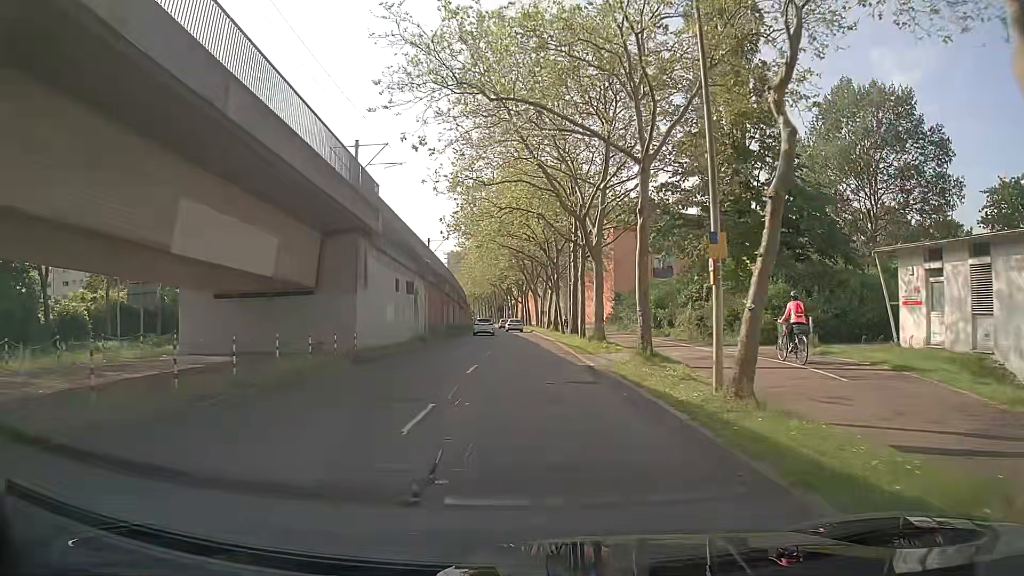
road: tertiary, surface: asphalt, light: Day
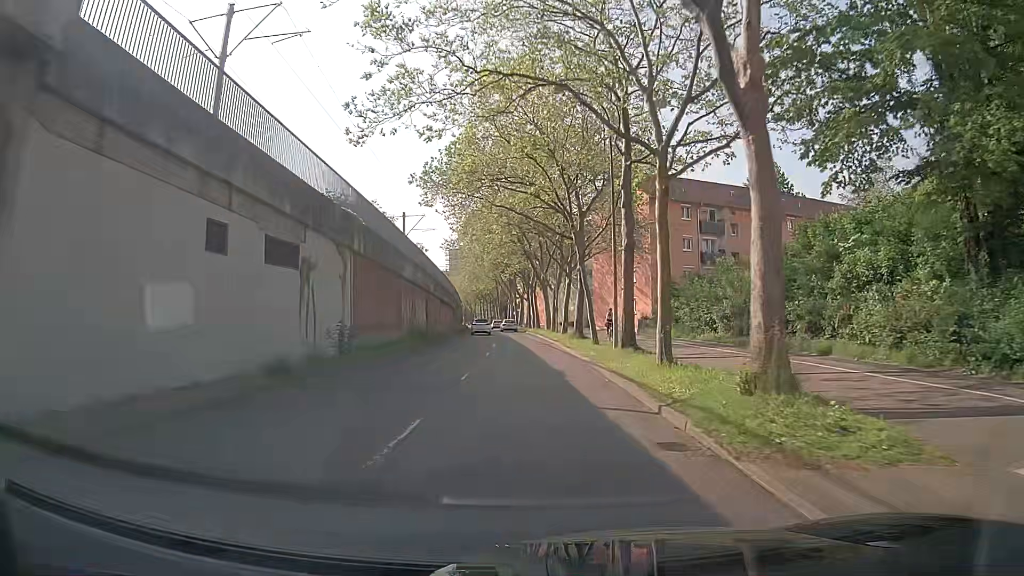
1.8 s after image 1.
(-0.2, +19.9) m; -1°
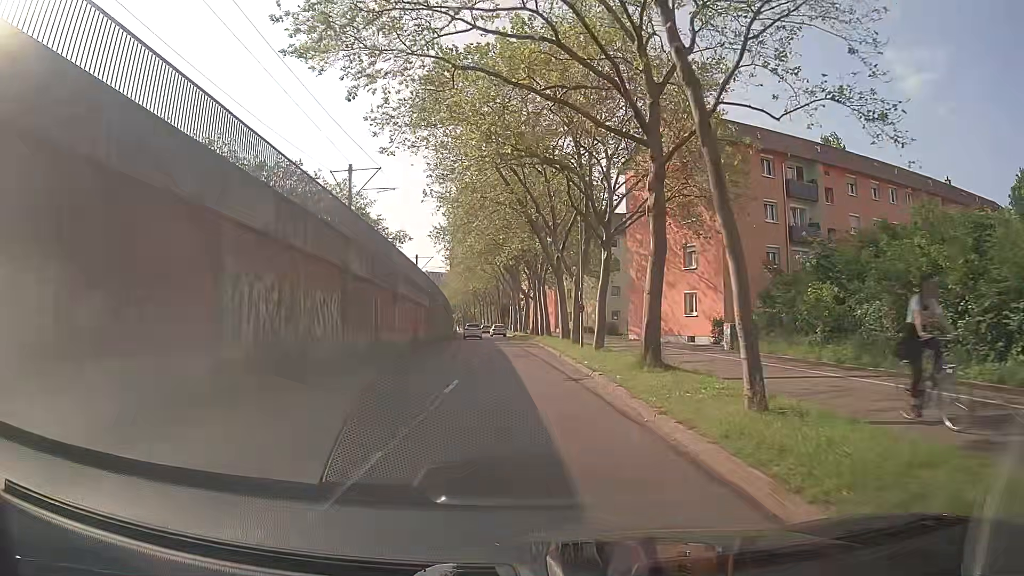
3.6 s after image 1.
(-0.1, +20.2) m; -2°
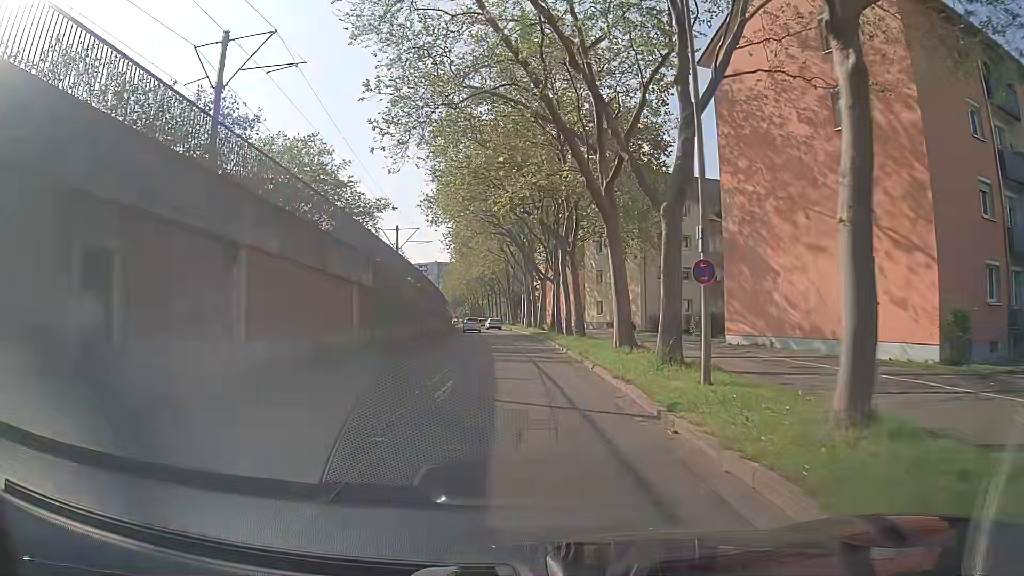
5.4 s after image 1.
(0.0, +19.8) m; -1°
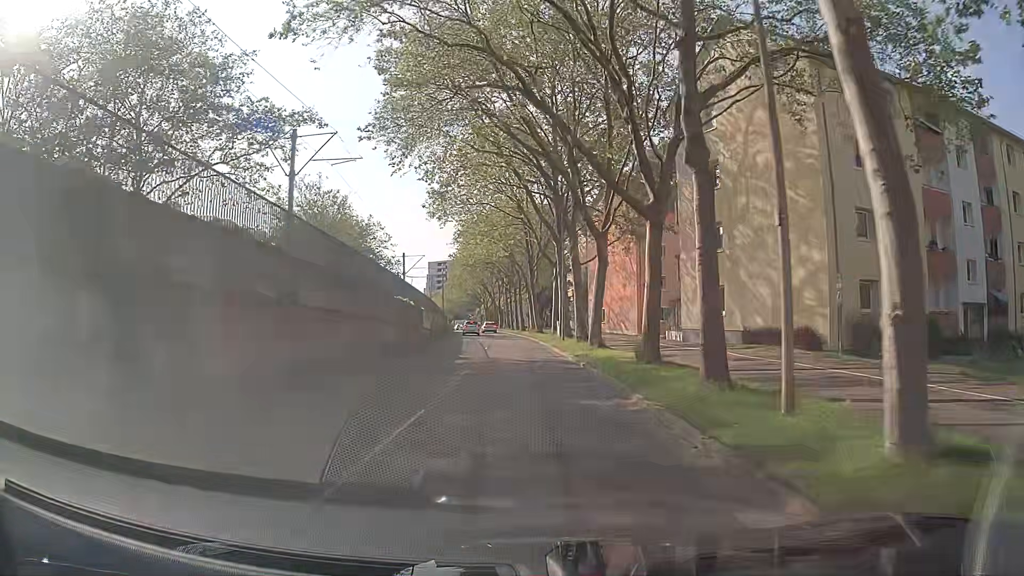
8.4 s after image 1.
(-0.4, +32.5) m; -2°
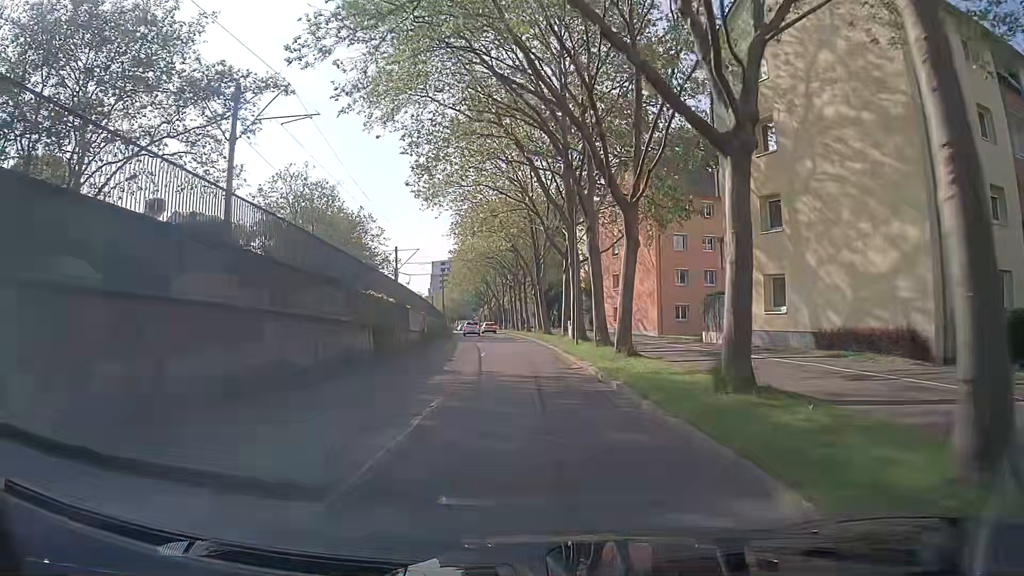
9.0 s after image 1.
(0.0, +6.7) m; -1°
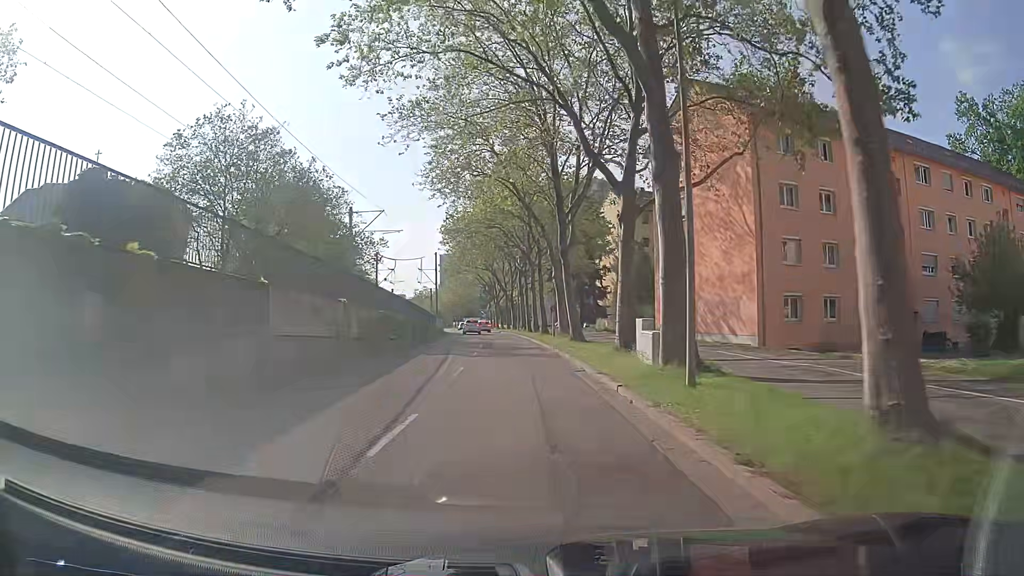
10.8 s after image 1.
(-0.2, +20.6) m; -2°
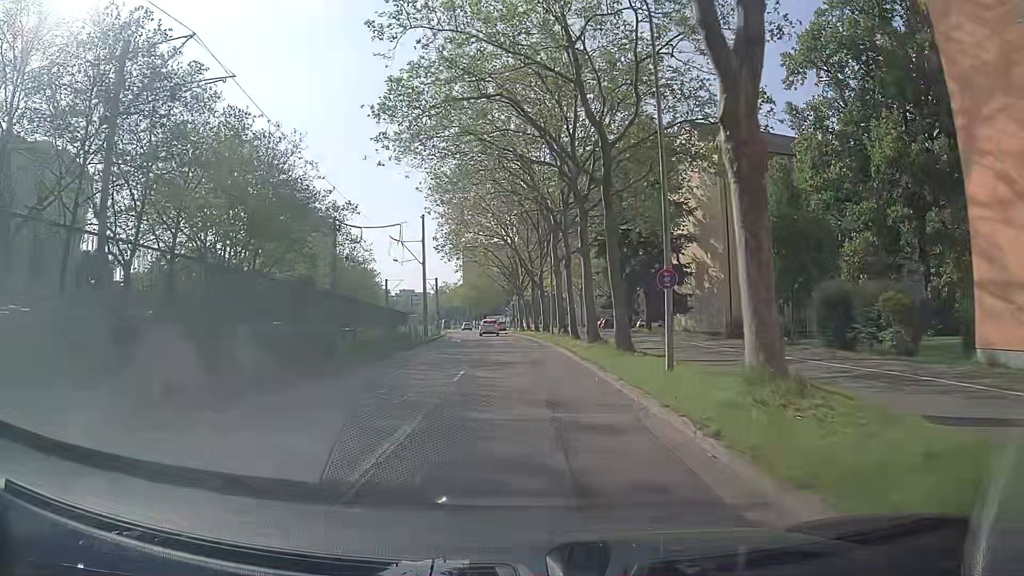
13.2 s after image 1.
(-0.1, +28.3) m; -1°
(0, +10) (0, +20) (0, +30) (-1, +40) (-2, +50) (-3, +60) (-4, +70) (-5, +80) (-6, +90) (-7, +100) m
